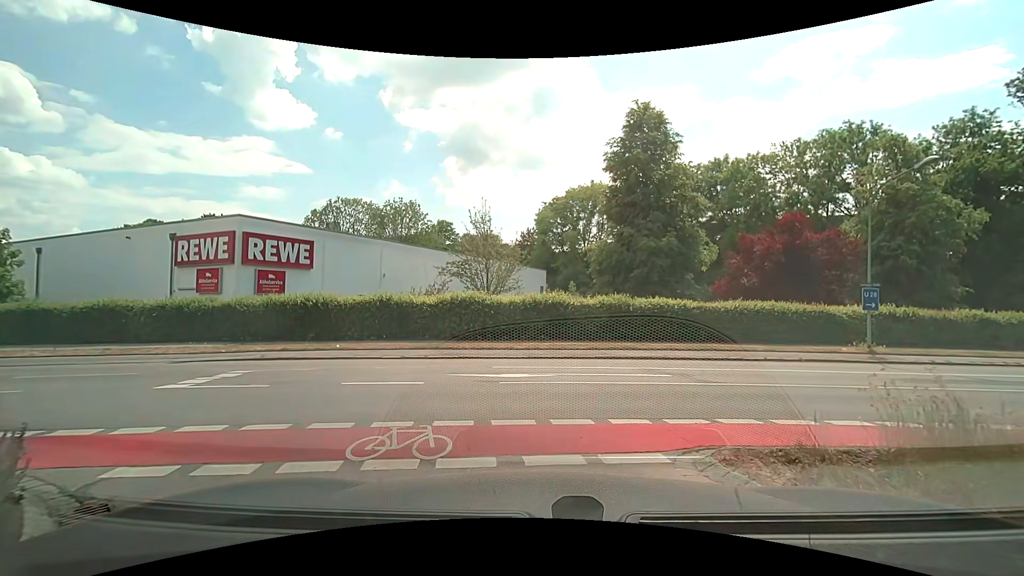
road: tertiary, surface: asphalt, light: Day
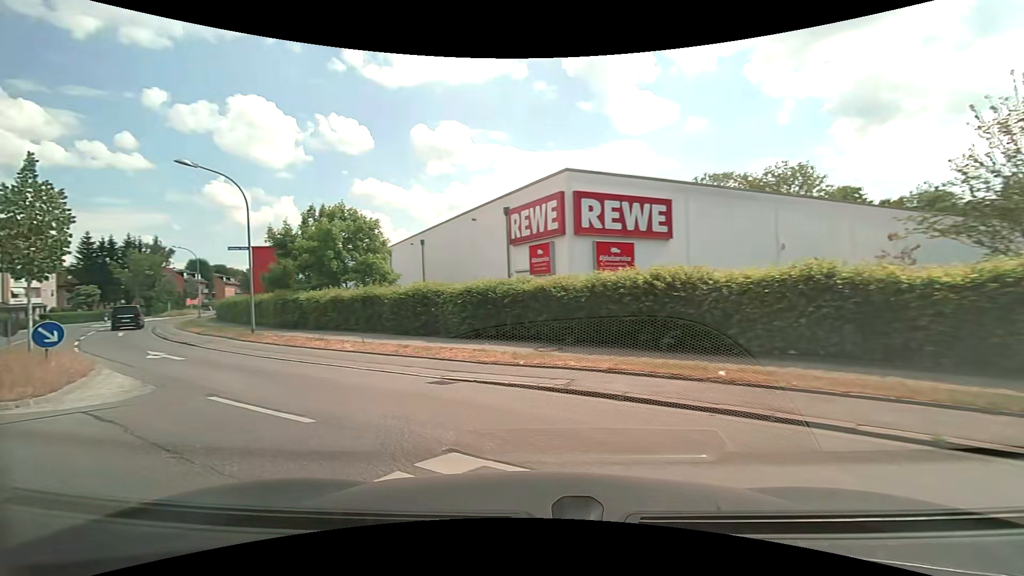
(-2.4, +9.9) m; -39°
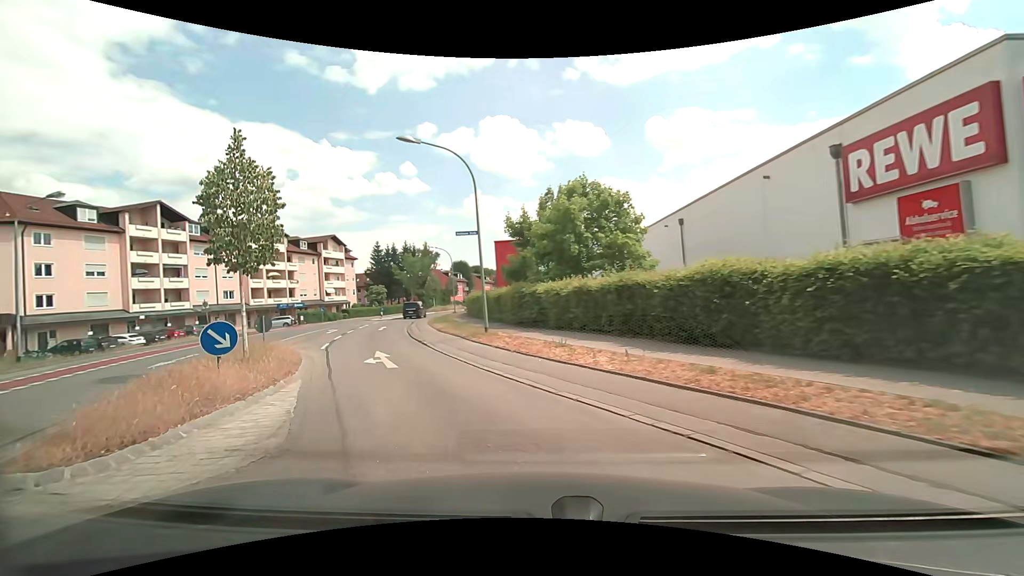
(-1.6, +6.0) m; -28°
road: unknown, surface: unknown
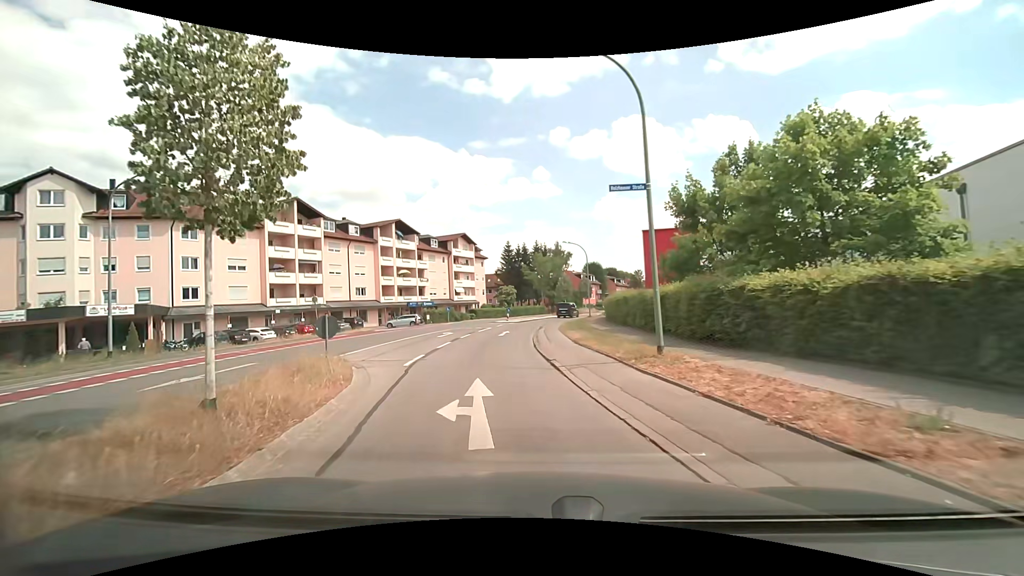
(-1.2, +7.1) m; -15°
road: secondary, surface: asphalt
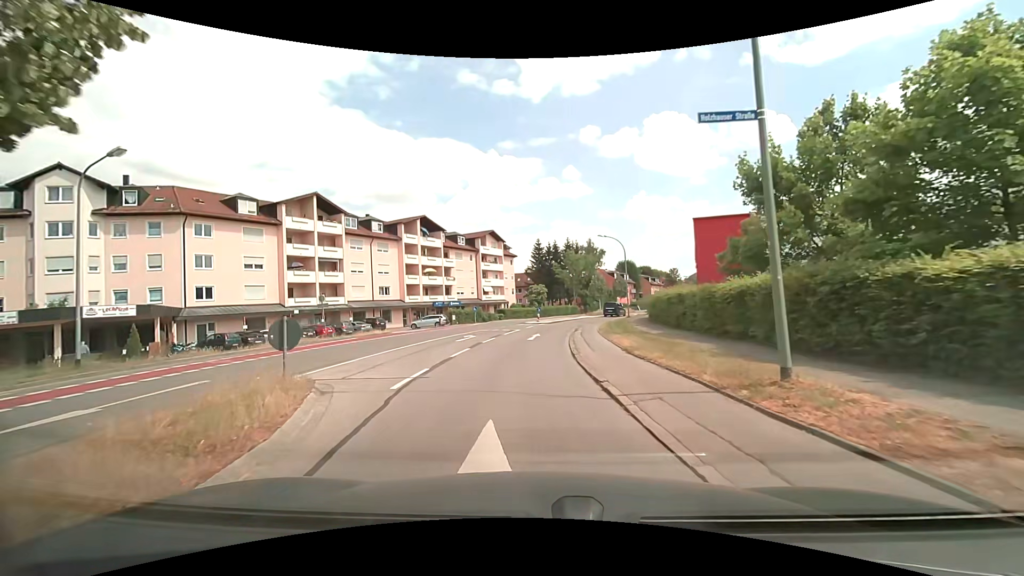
(-0.1, +3.9) m; -3°
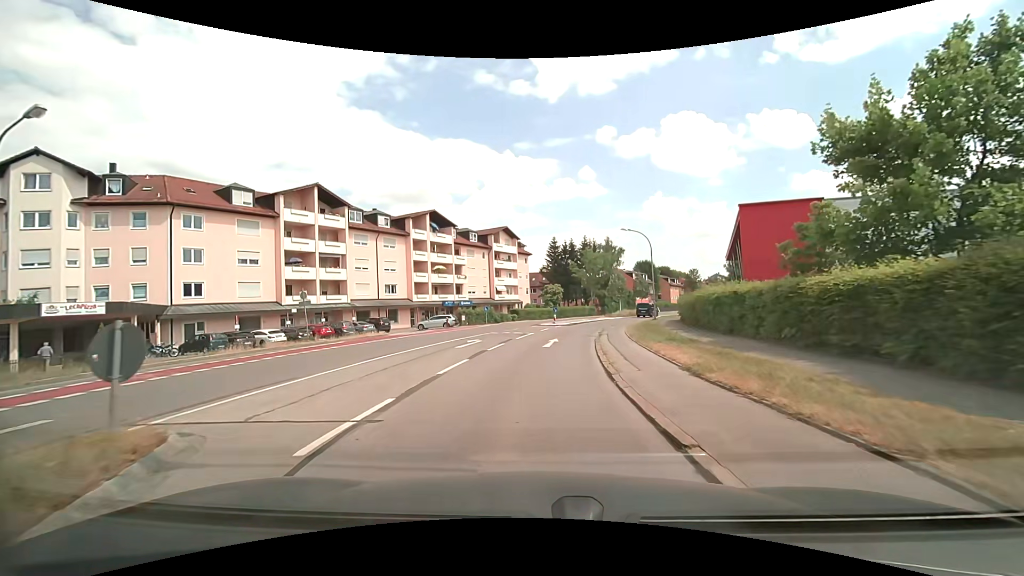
(-0.1, +4.1) m; -3°
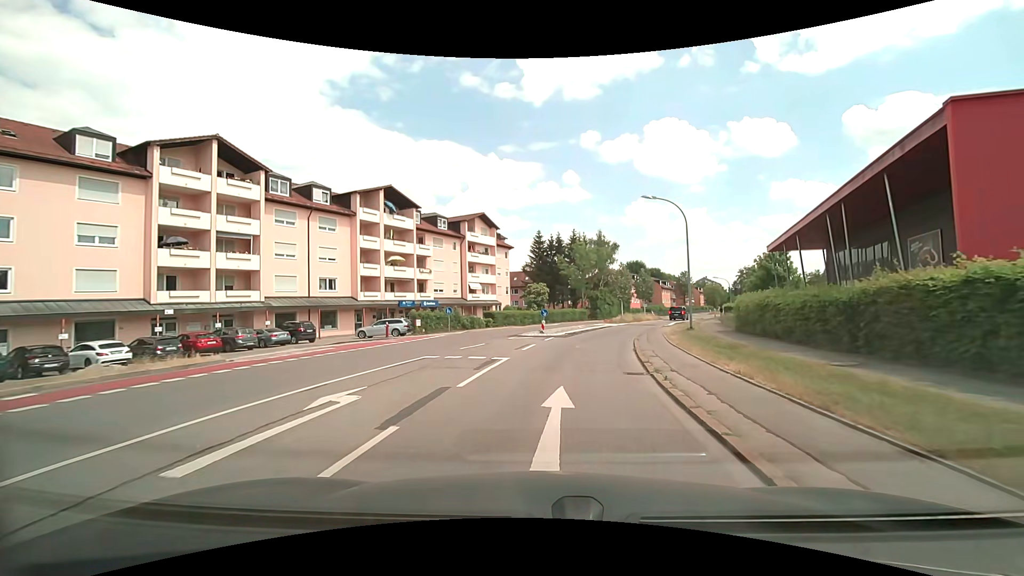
(0.0, +13.9) m; +2°
